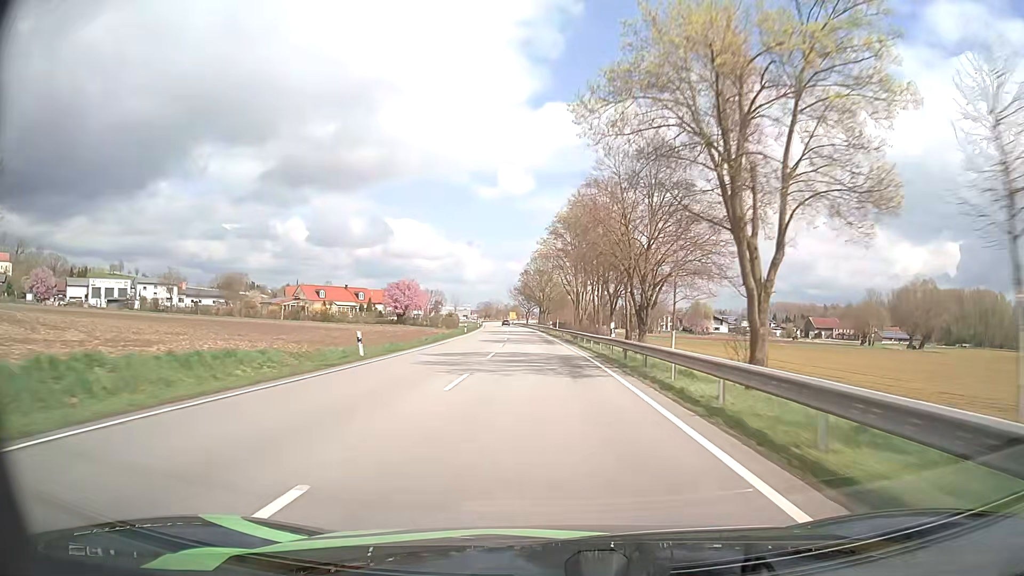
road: primary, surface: asphalt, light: Day
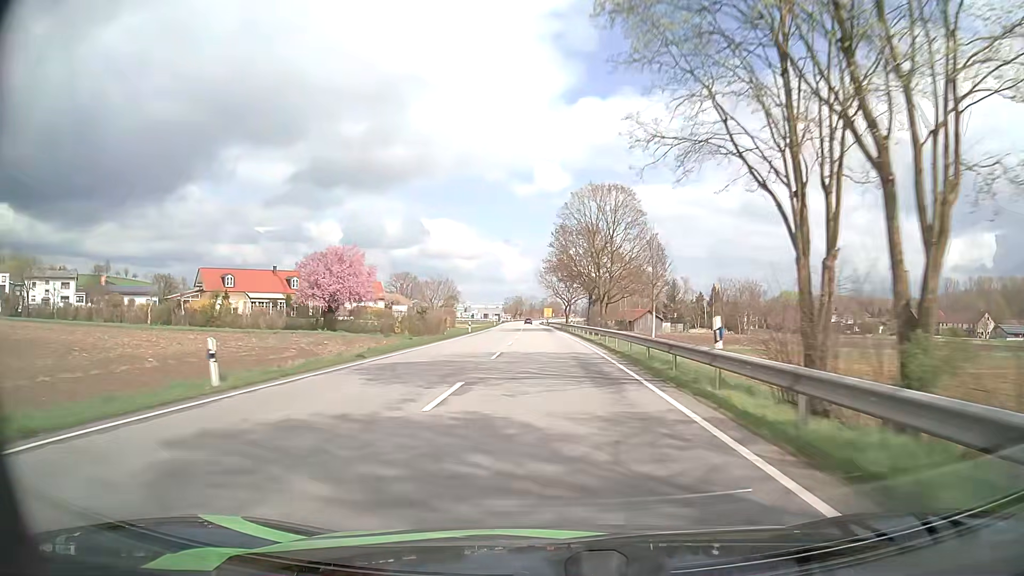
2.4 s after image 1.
(-2.0, +62.9) m; -3°
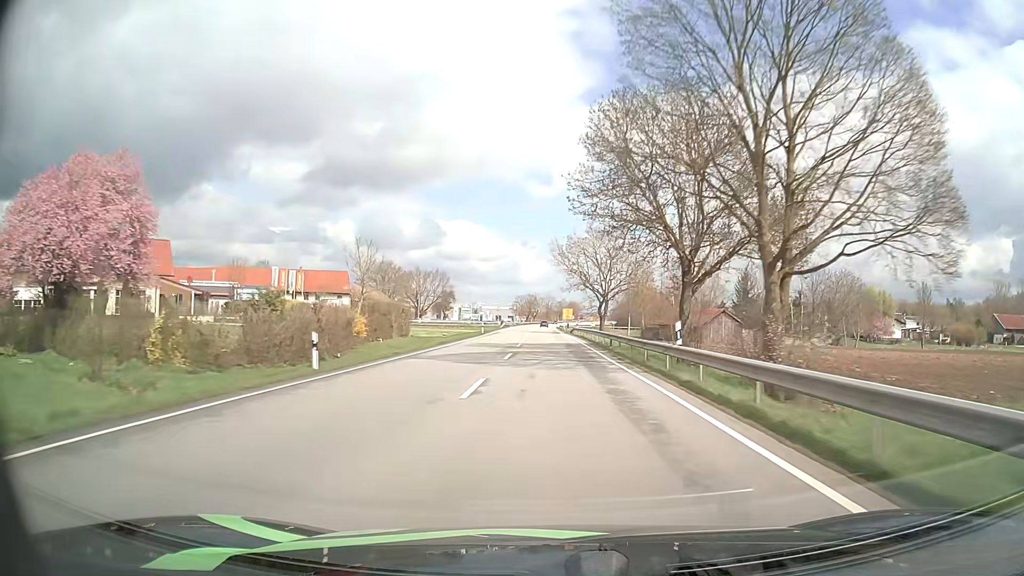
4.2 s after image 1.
(-0.7, +45.5) m; -2°
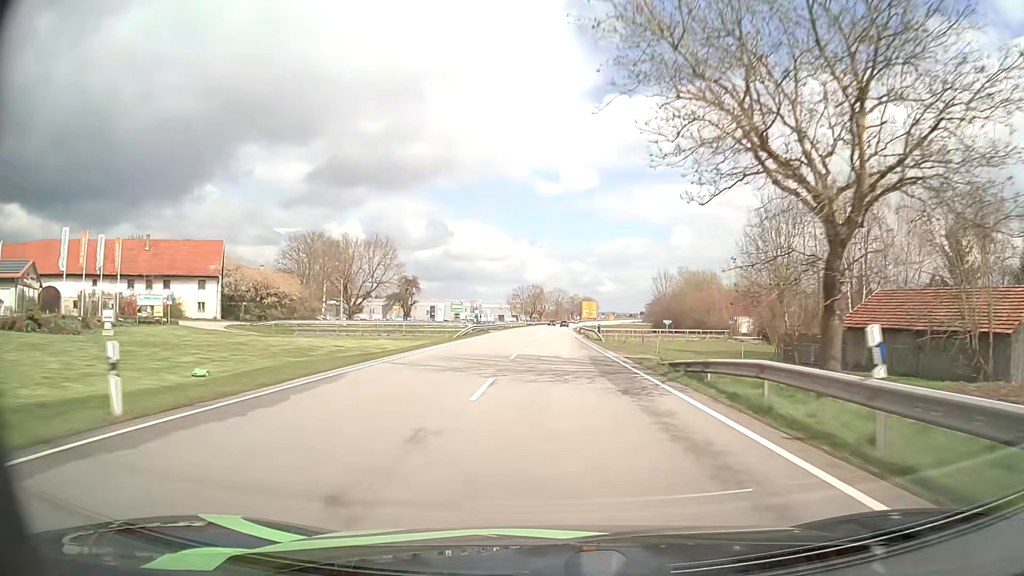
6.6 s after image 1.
(-0.5, +59.8) m; -1°
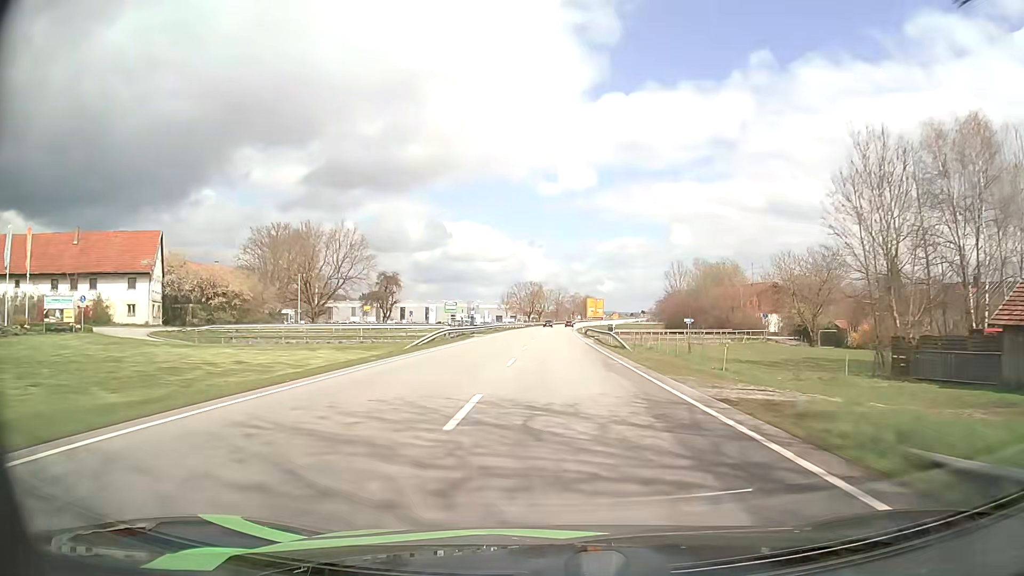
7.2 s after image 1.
(0.0, +15.0) m; 0°
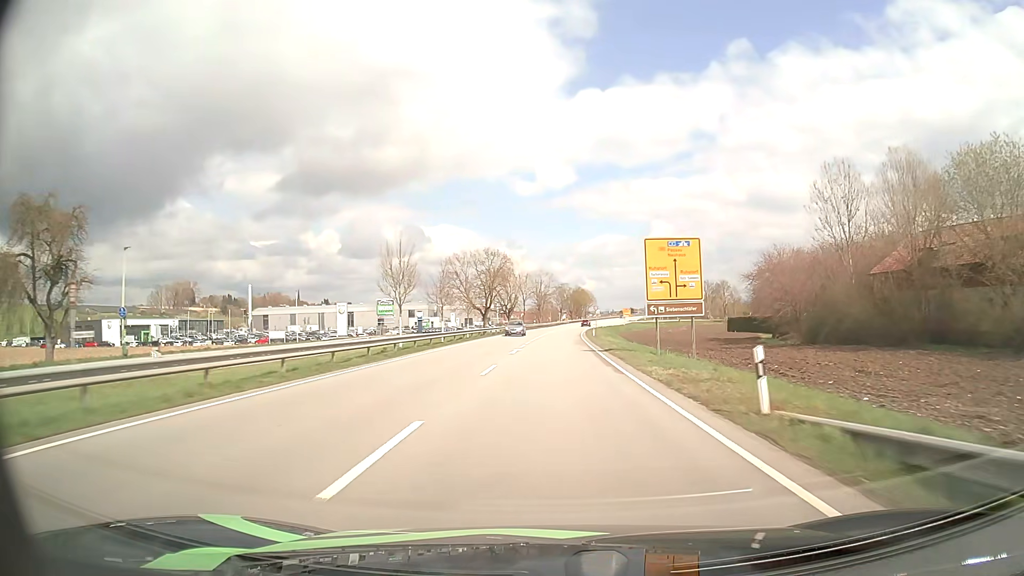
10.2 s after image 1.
(+1.1, +74.3) m; +2°
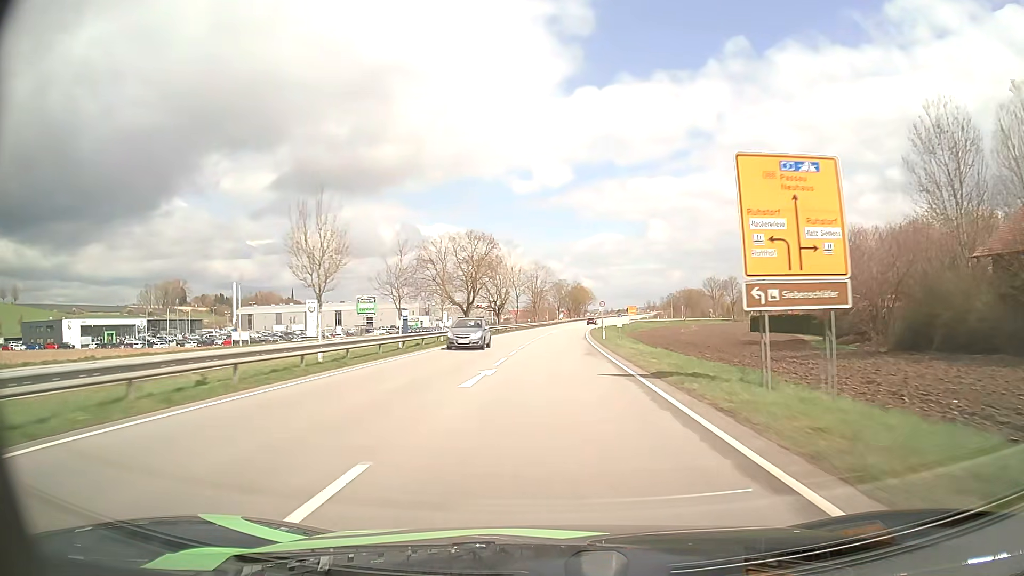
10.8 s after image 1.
(0.0, +14.9) m; 0°
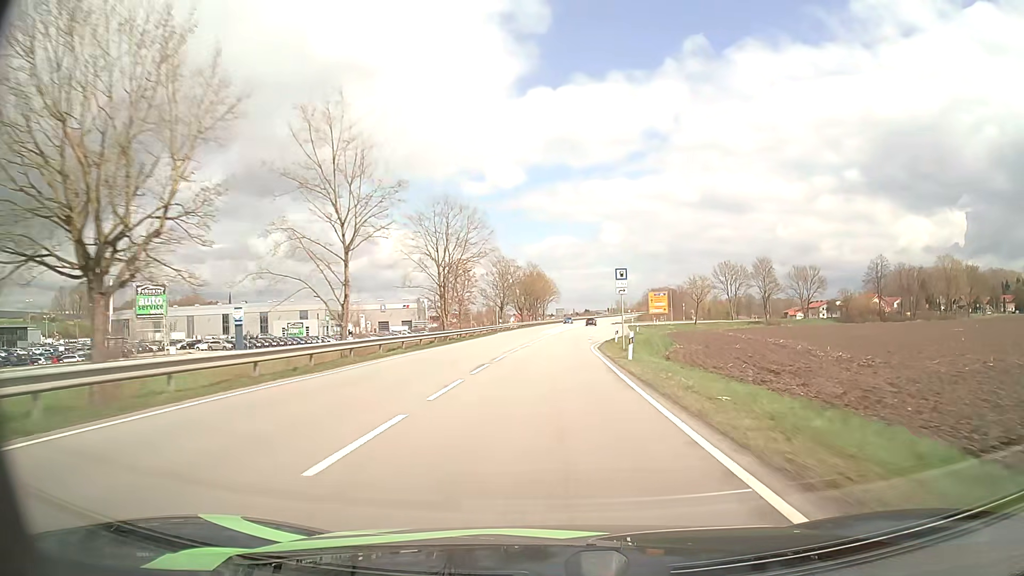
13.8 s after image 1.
(+2.5, +73.8) m; +4°
(0, +10) (0, +20) (0, +30) (+1, +40) (+1, +50) (+2, +60) (+2, +70) (+3, +80) (+4, +90) (+5, +100) m
